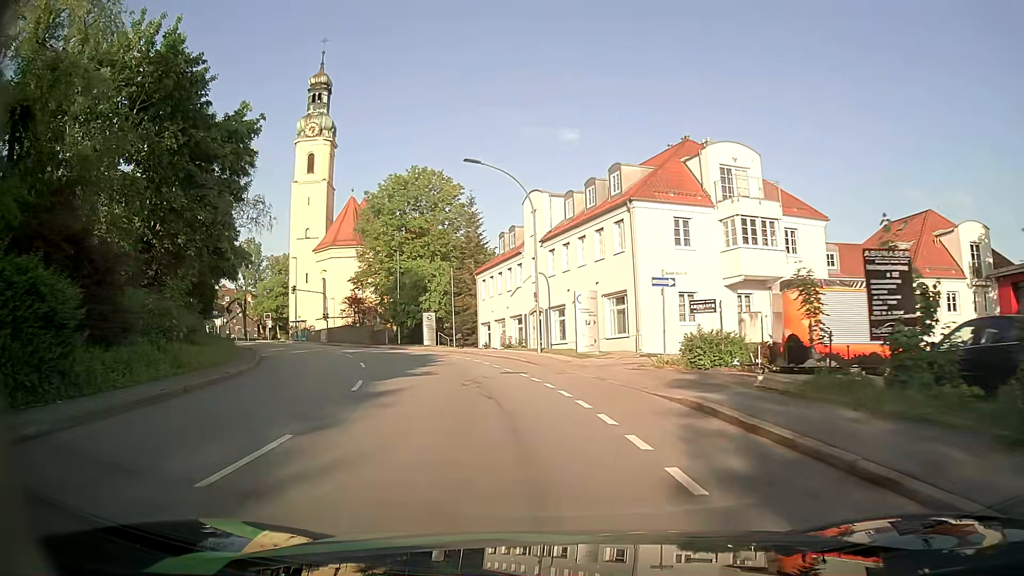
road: tertiary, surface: asphalt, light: Day
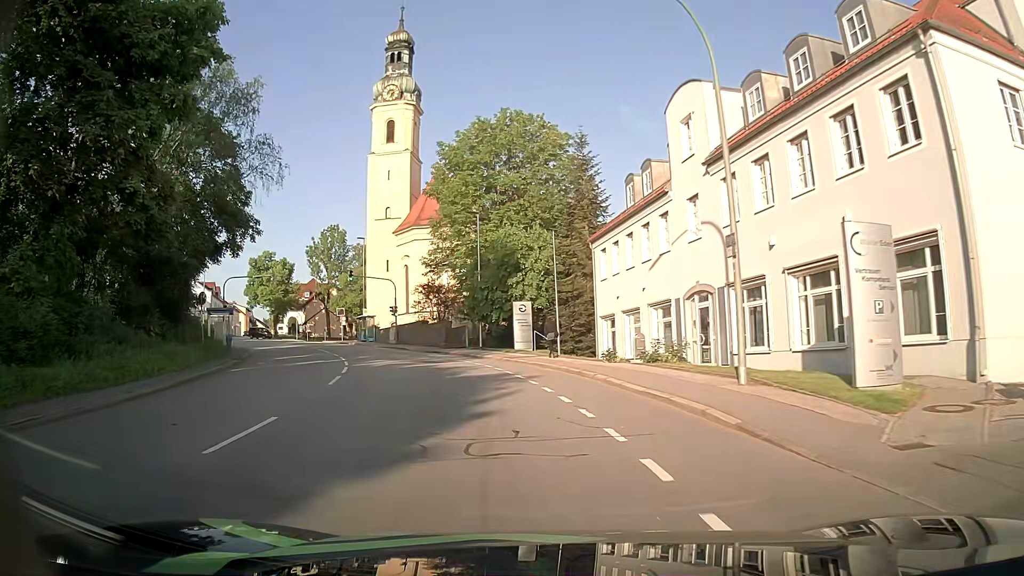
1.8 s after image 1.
(-1.3, +18.0) m; -9°
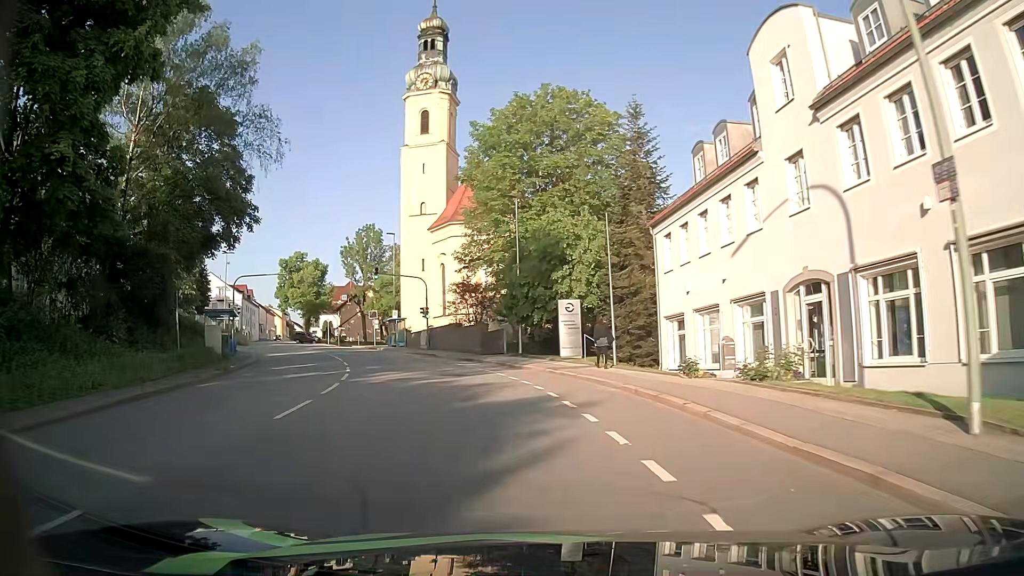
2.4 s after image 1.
(-0.2, +6.0) m; -4°
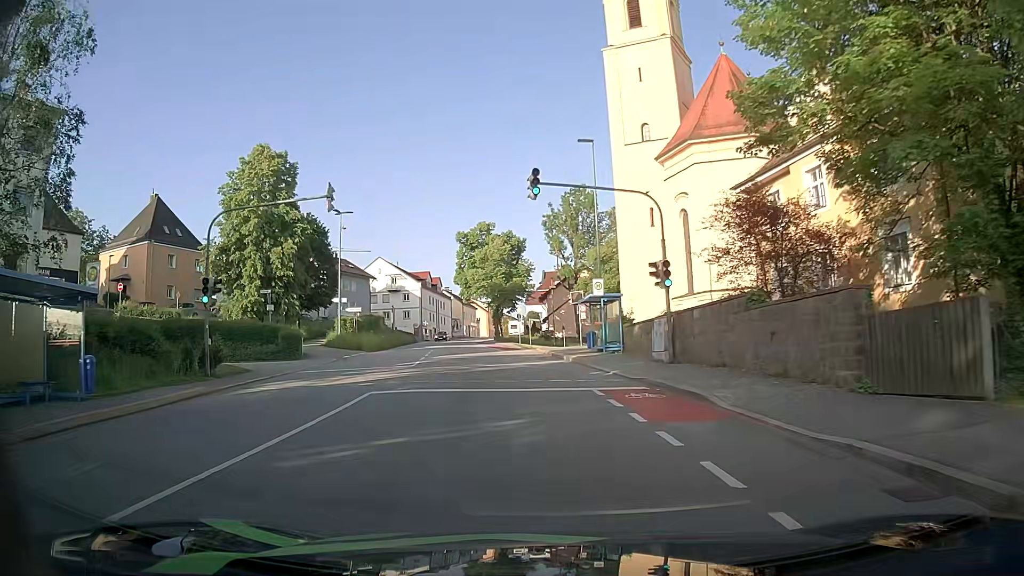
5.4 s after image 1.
(-5.1, +29.0) m; -20°
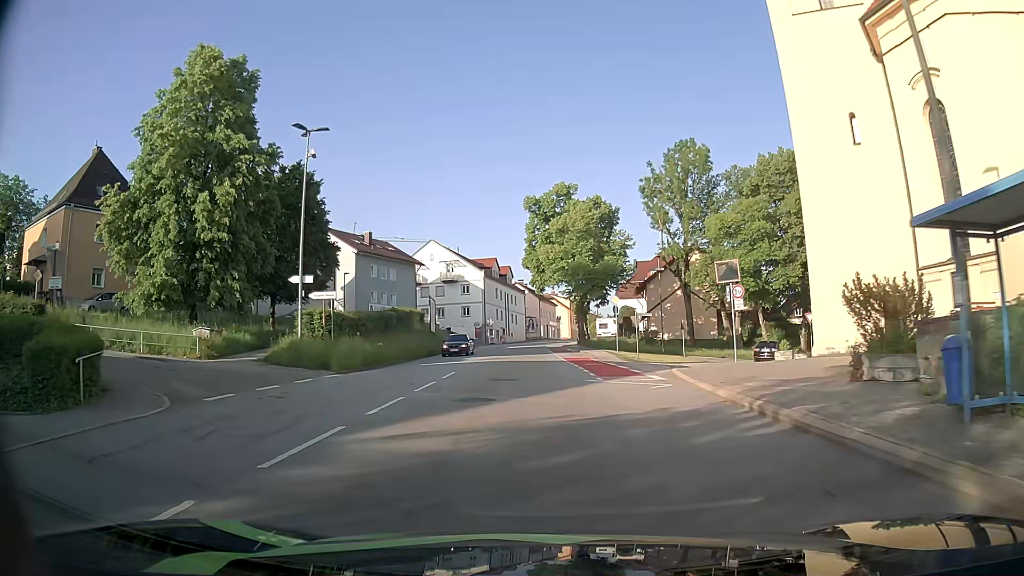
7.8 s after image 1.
(-1.8, +23.7) m; -7°
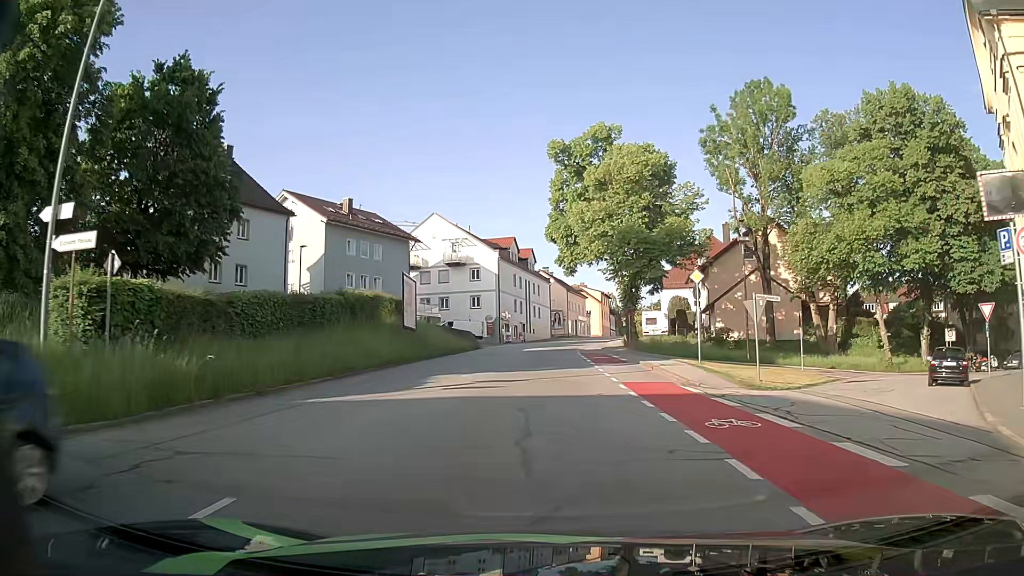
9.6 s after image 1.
(-0.5, +18.1) m; -3°
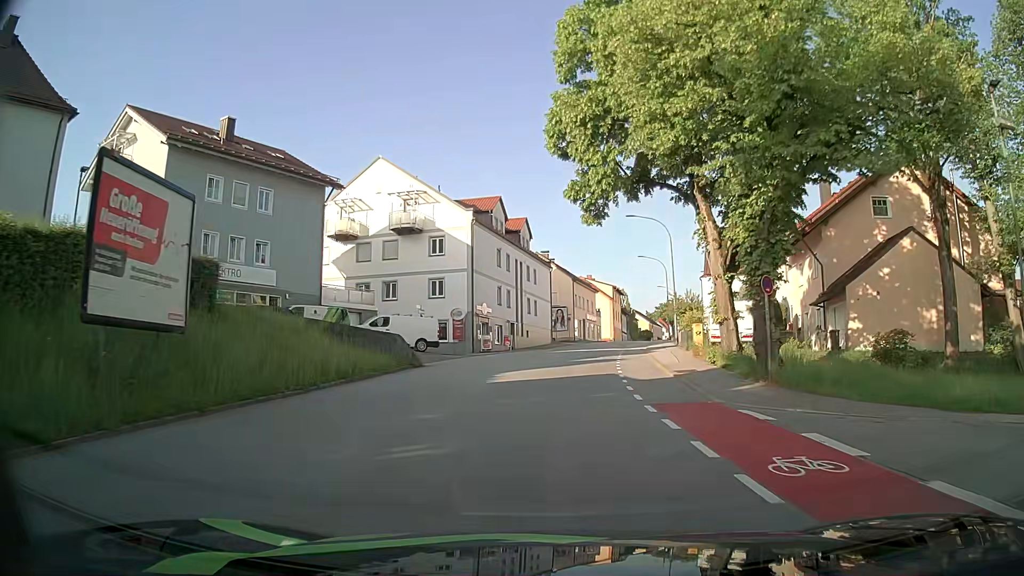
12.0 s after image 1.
(+0.1, +25.1) m; 0°
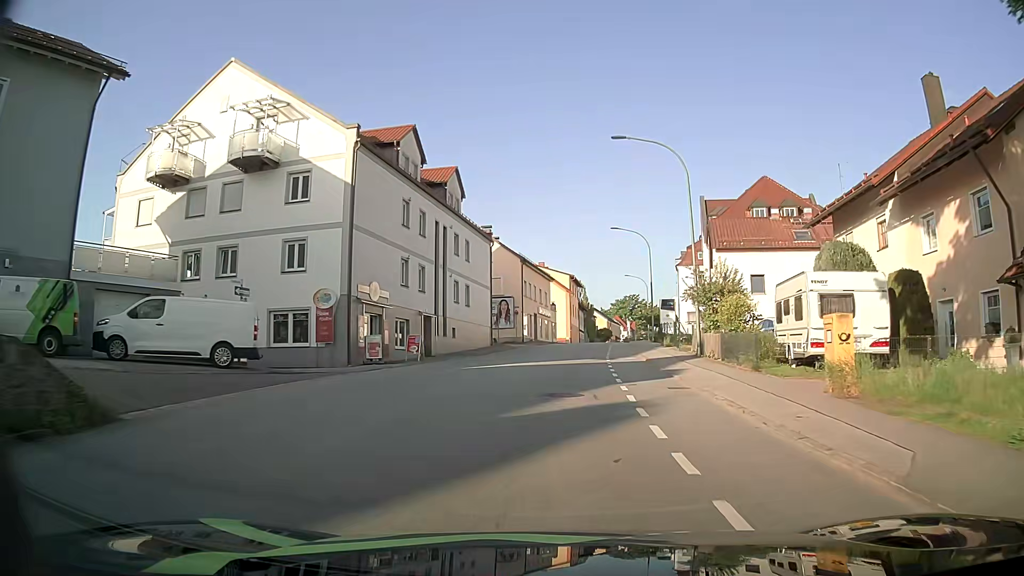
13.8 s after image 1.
(+0.7, +18.9) m; +4°
(0, +10) (+1, +20) (+2, +30) (+3, +40) (+4, +50) (+5, +60) (+6, +70) (+7, +80) (+9, +89) (+11, +99) m
